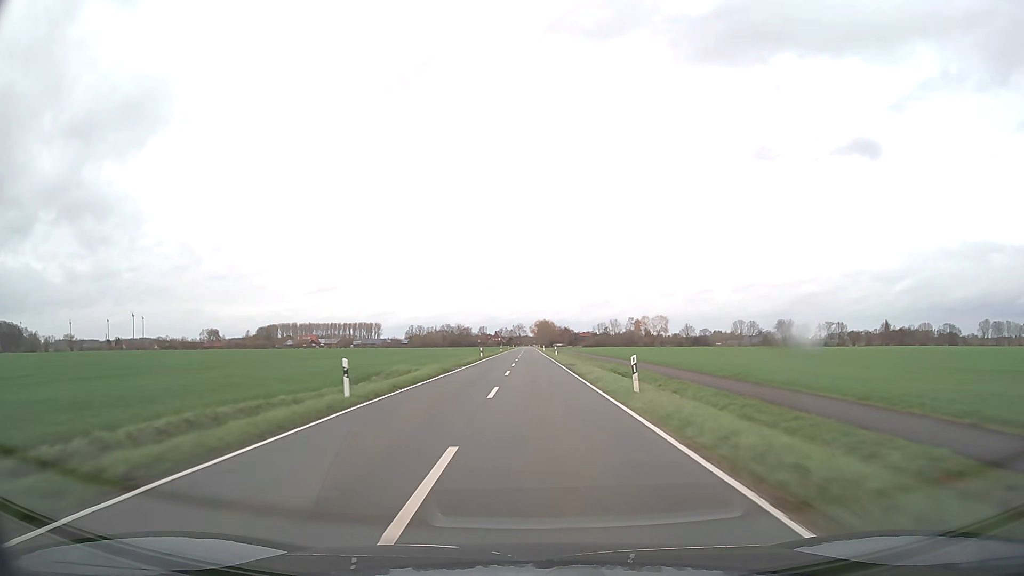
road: secondary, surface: asphalt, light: Day
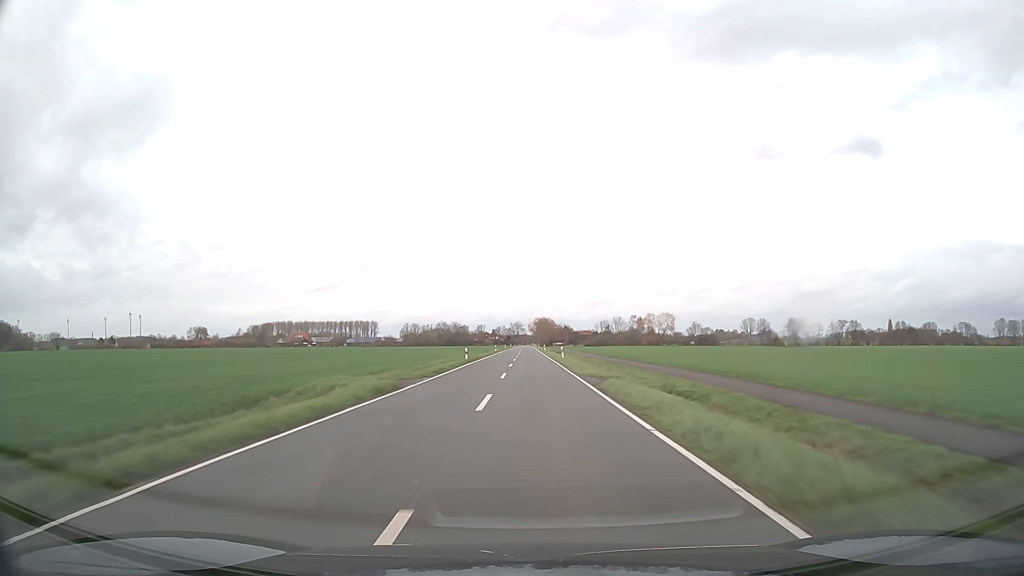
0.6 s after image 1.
(0.0, +15.1) m; 0°
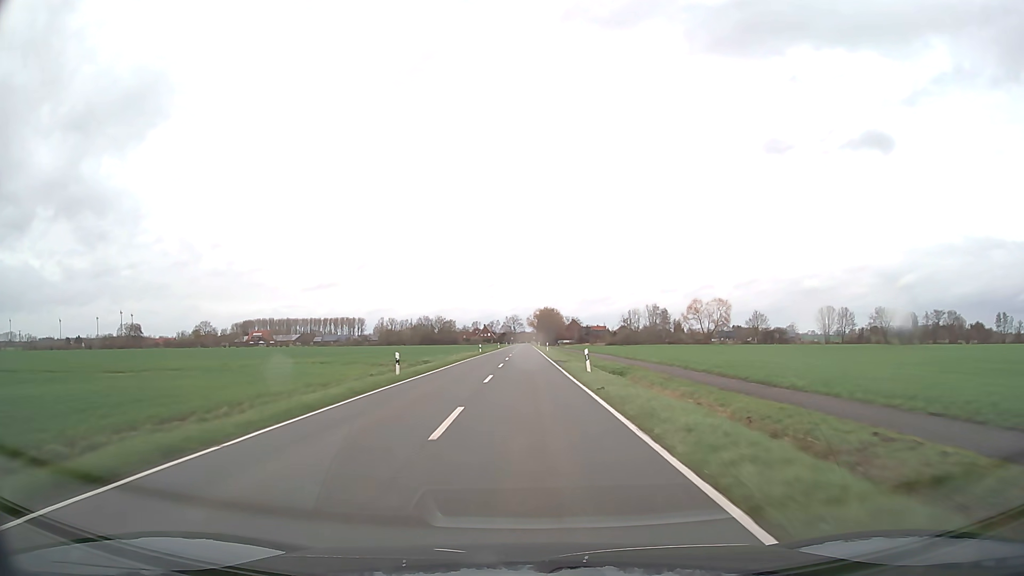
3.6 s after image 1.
(+0.1, +76.5) m; 0°
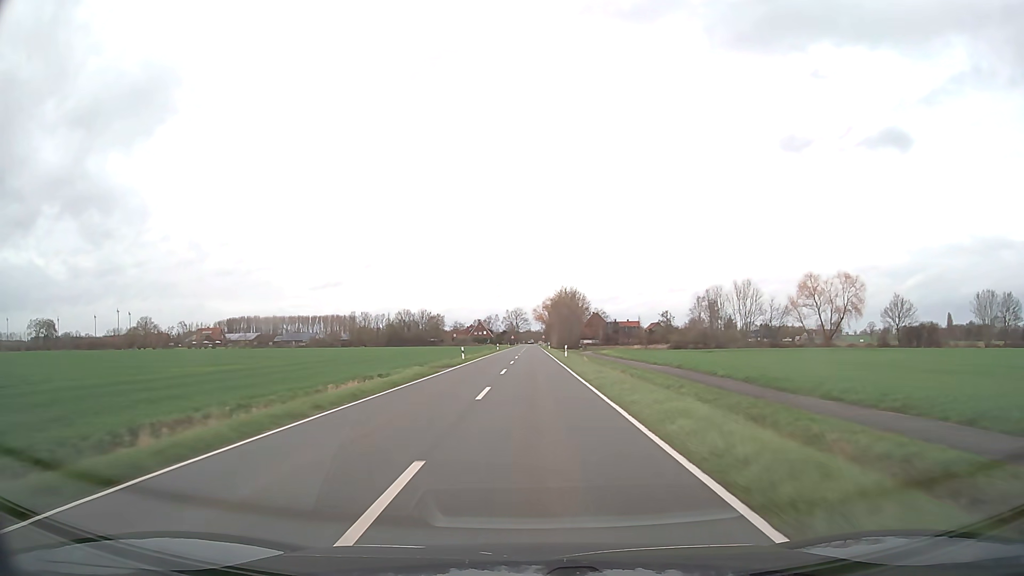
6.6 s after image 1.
(-0.4, +77.9) m; -1°
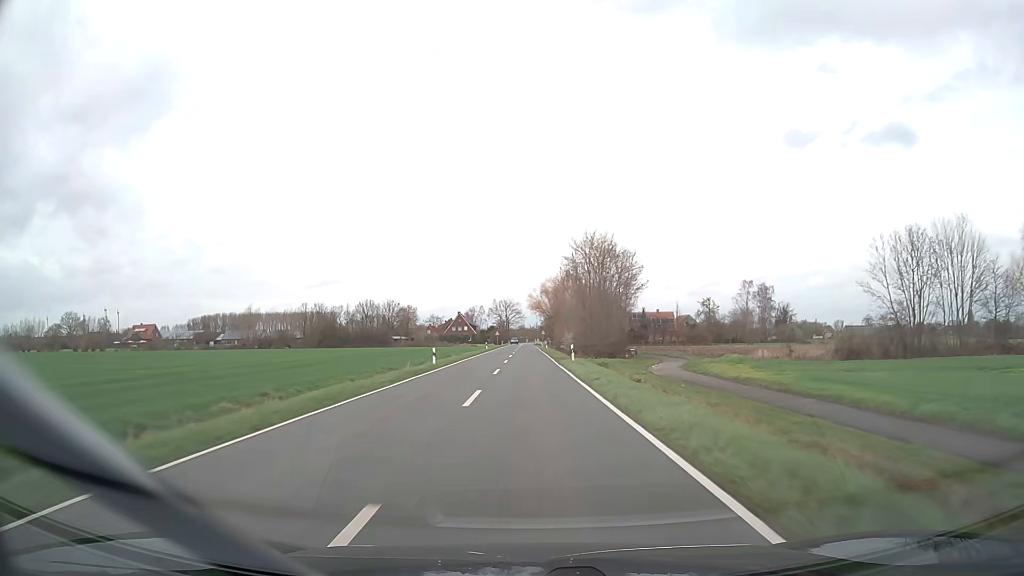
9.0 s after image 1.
(+0.3, +62.3) m; 0°
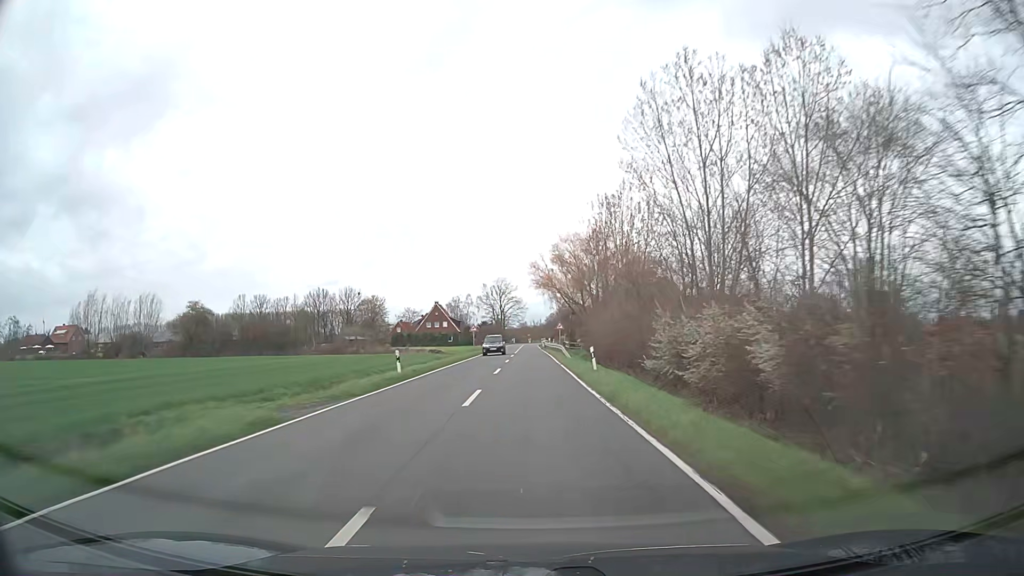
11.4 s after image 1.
(-0.1, +60.2) m; 0°
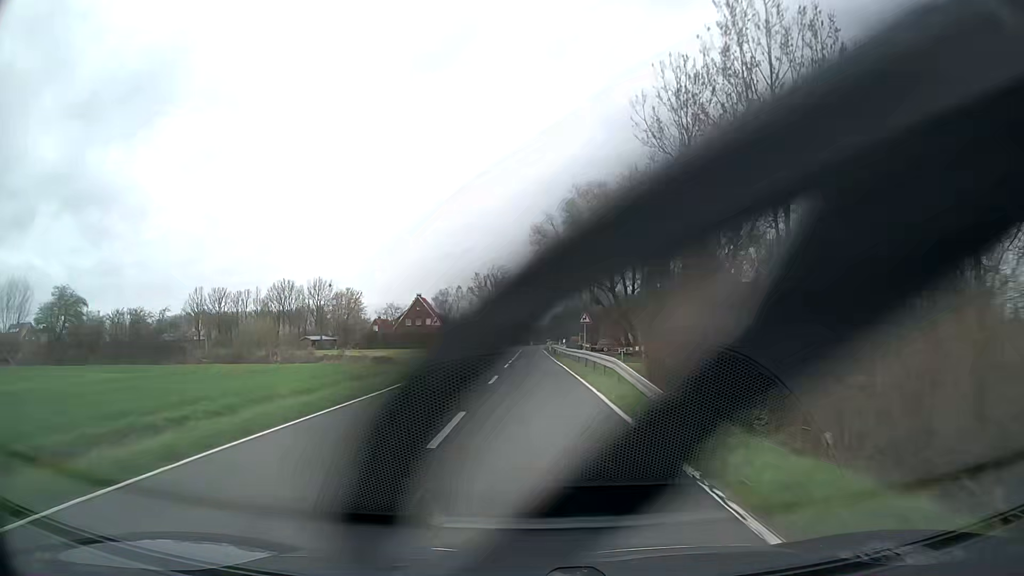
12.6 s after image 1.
(-0.1, +28.8) m; 0°
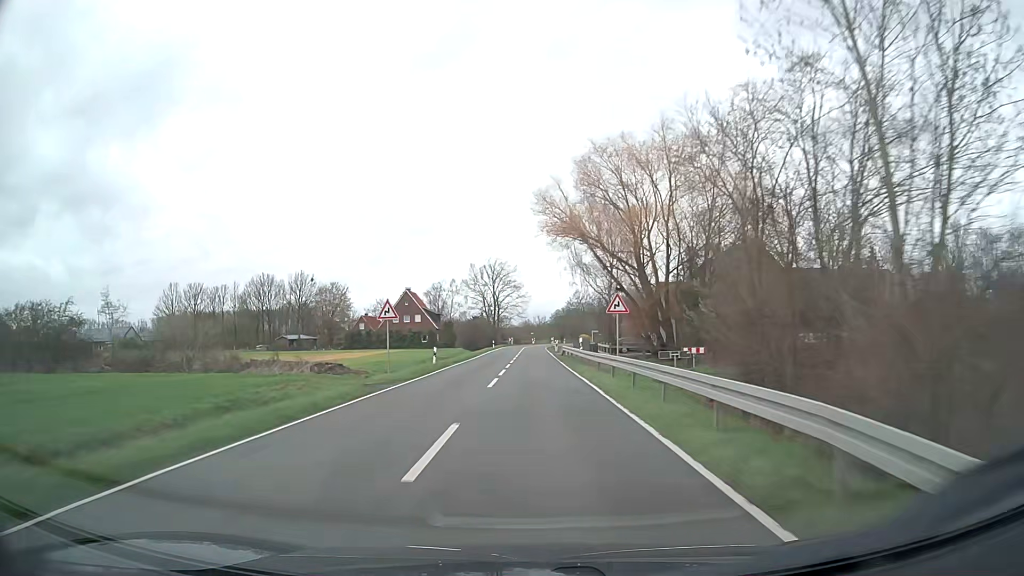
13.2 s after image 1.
(0.0, +14.0) m; 0°
(0, +10) (0, +20) (0, +30) (0, +40) (0, +50) (0, +60) (0, +70) (0, +80) (+1, +90) (+1, +100) m
